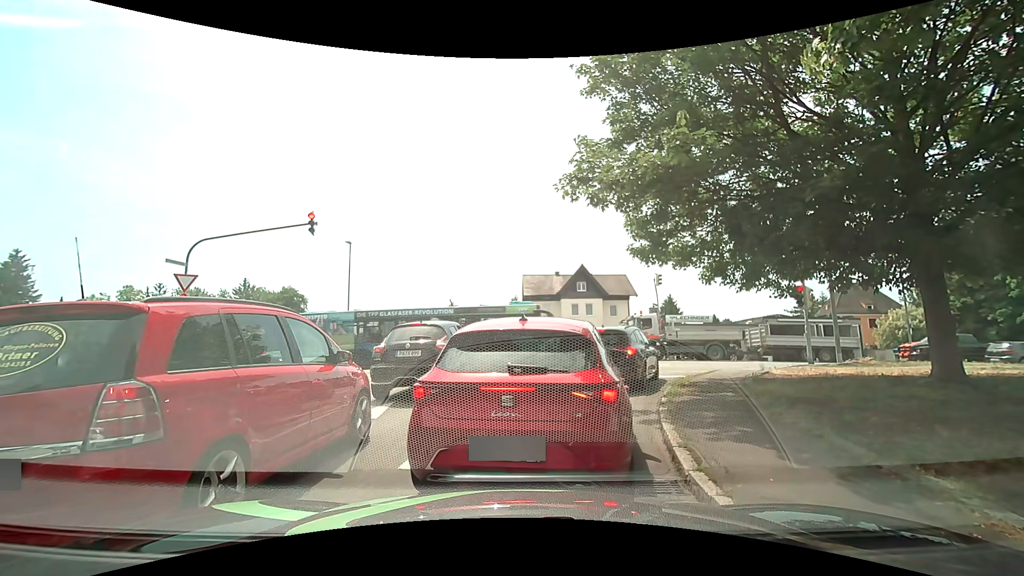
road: residential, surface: asphalt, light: Day
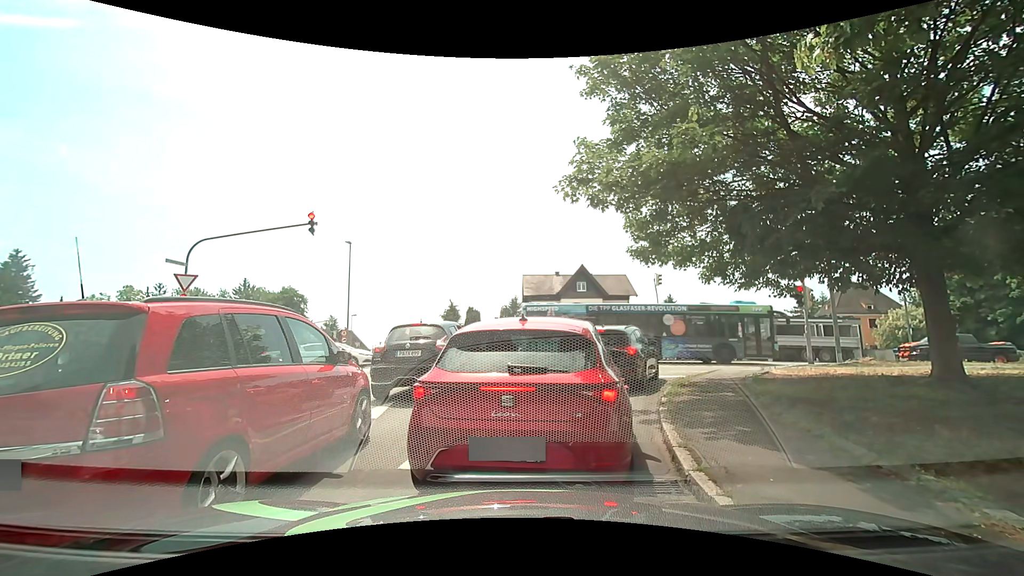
(0.0, 0.0) m; 0°
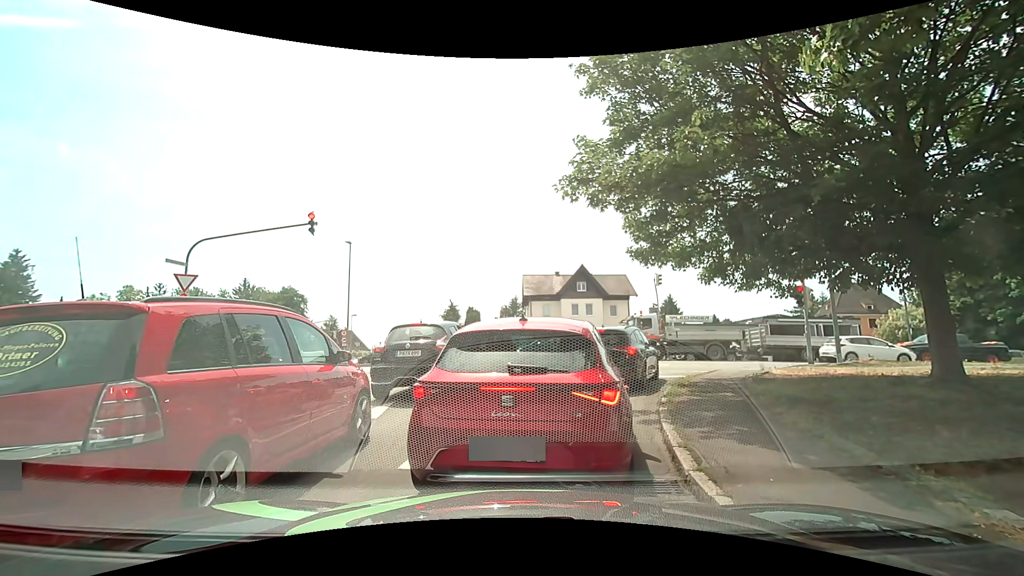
(0.0, 0.0) m; 0°
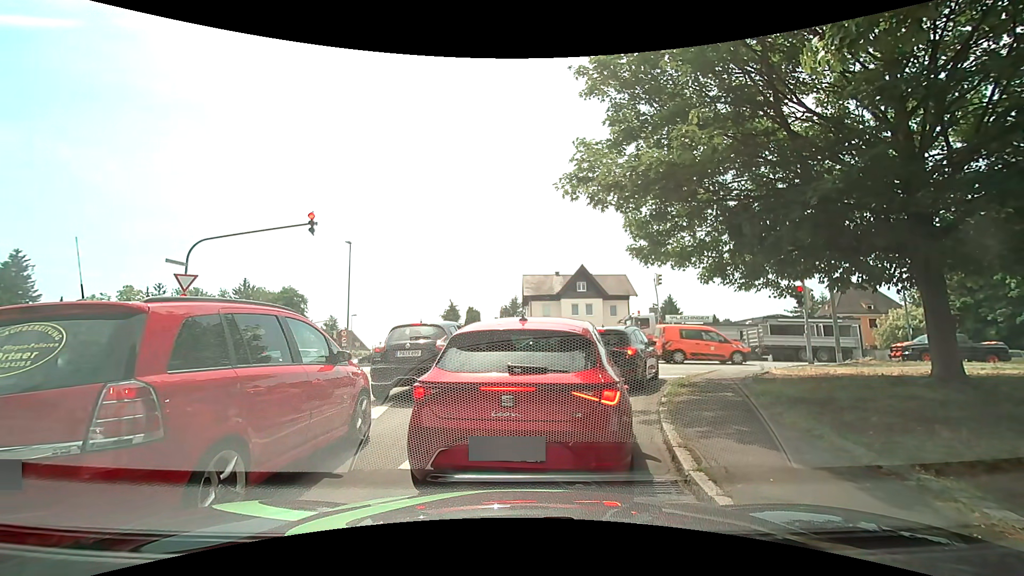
(0.0, 0.0) m; 0°
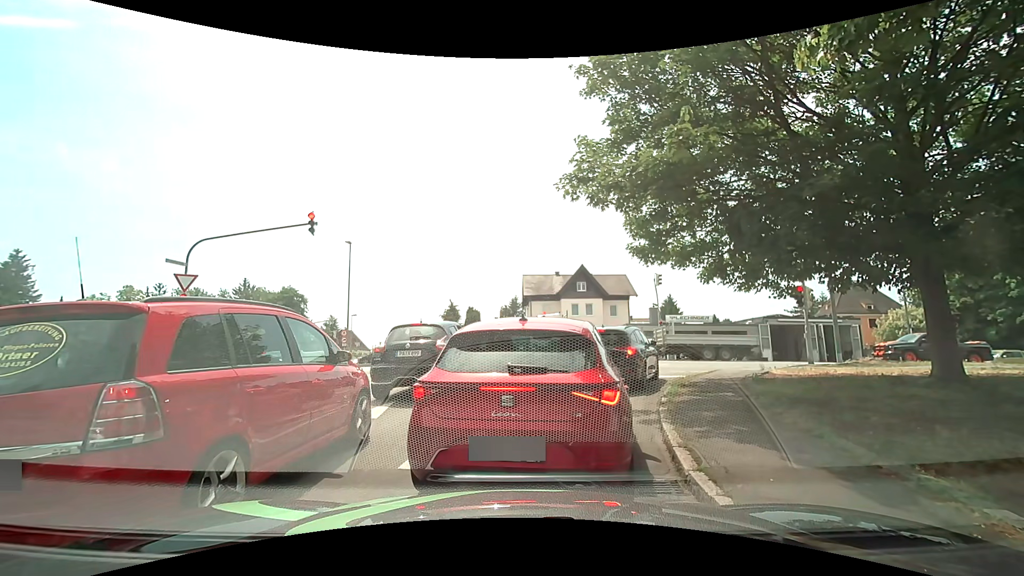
(0.0, 0.0) m; 0°
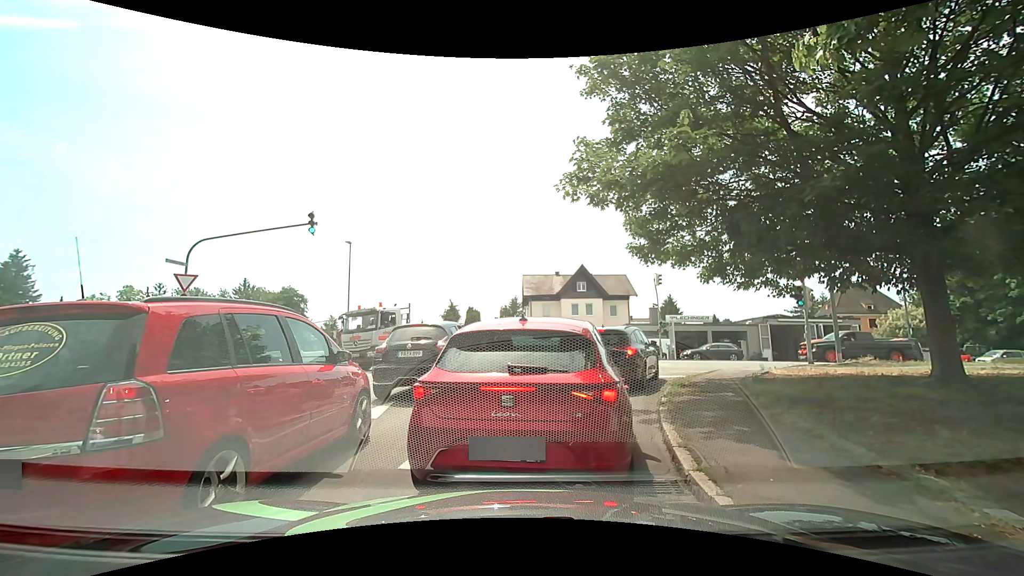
(0.0, 0.0) m; 0°
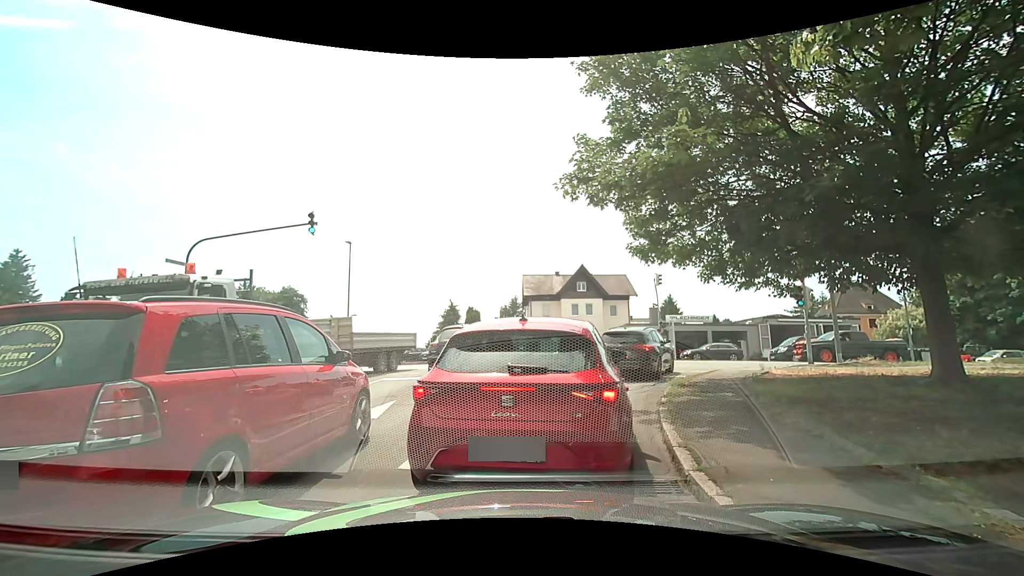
(0.0, 0.0) m; 0°
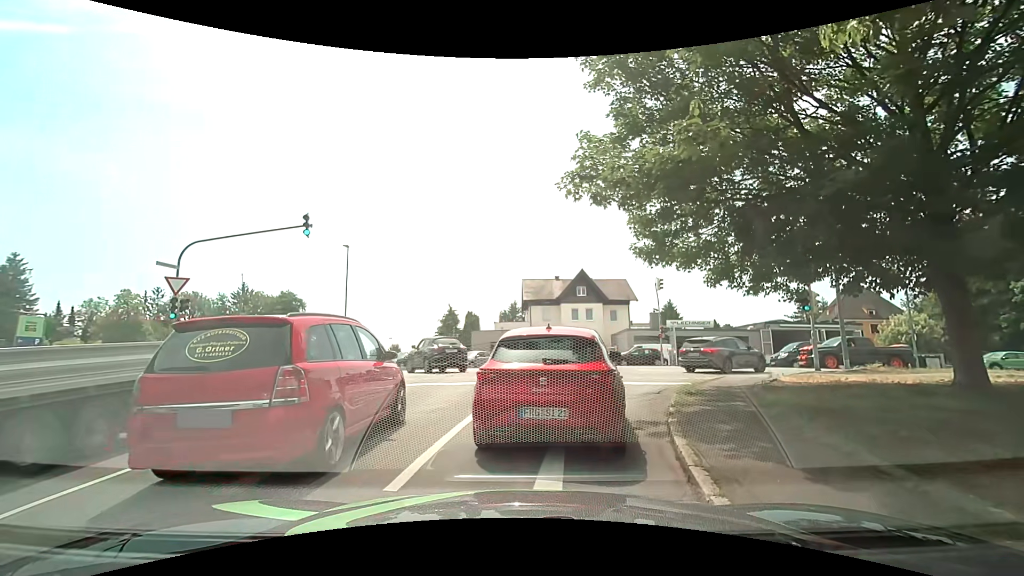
(0.0, +0.6) m; 0°
